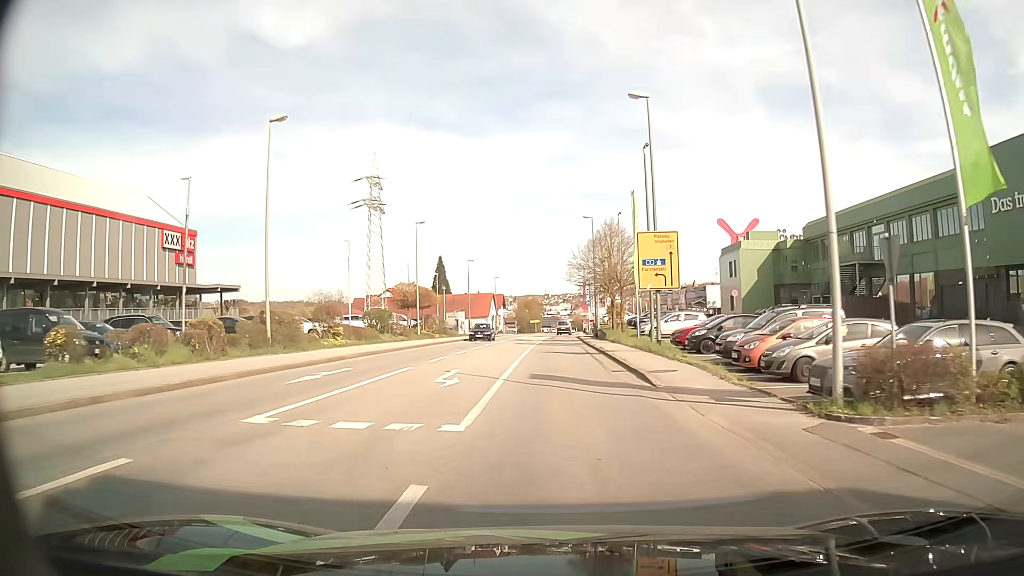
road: tertiary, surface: asphalt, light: Day
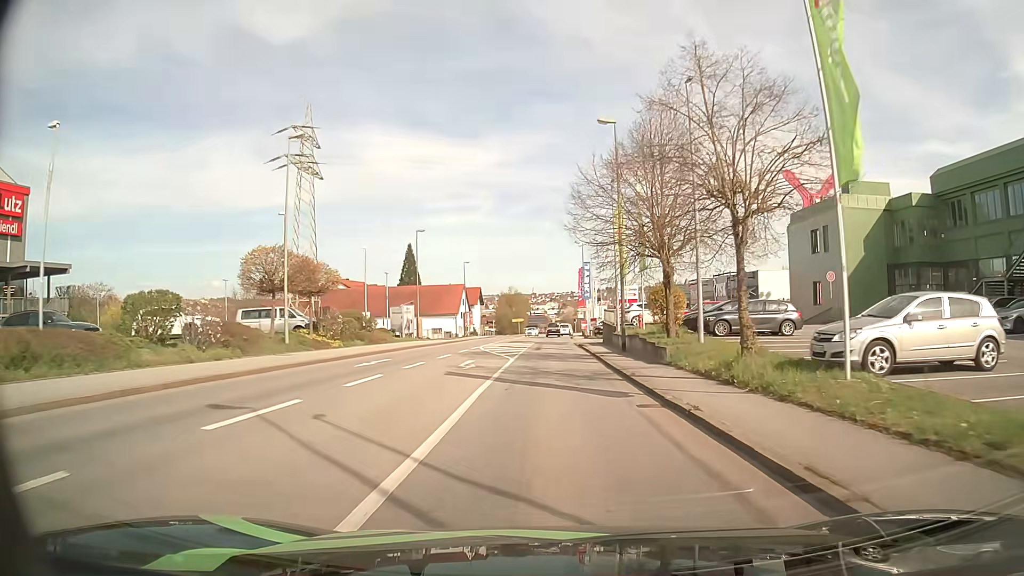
(+0.4, +27.3) m; +2°
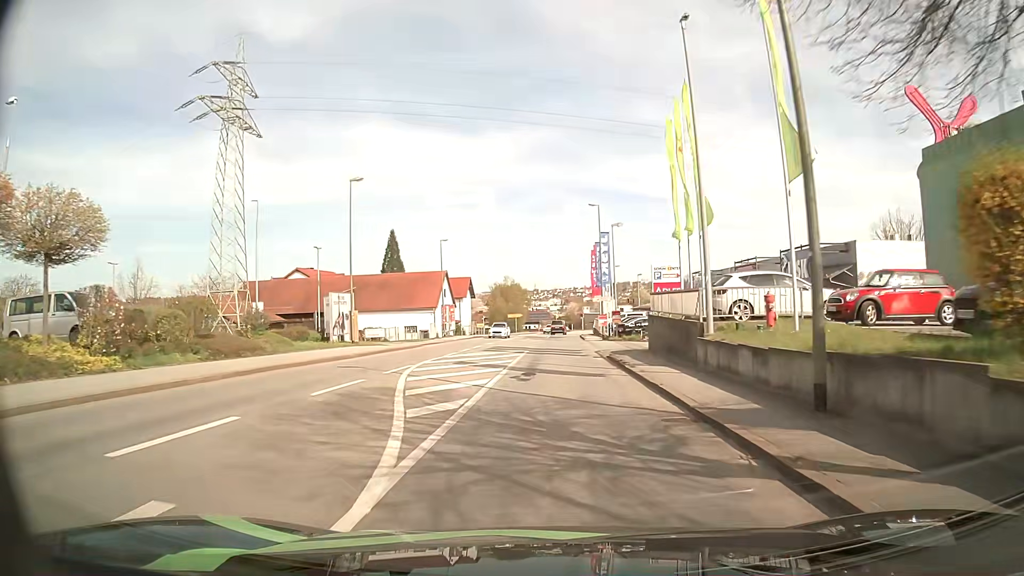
(-0.2, +21.0) m; -1°
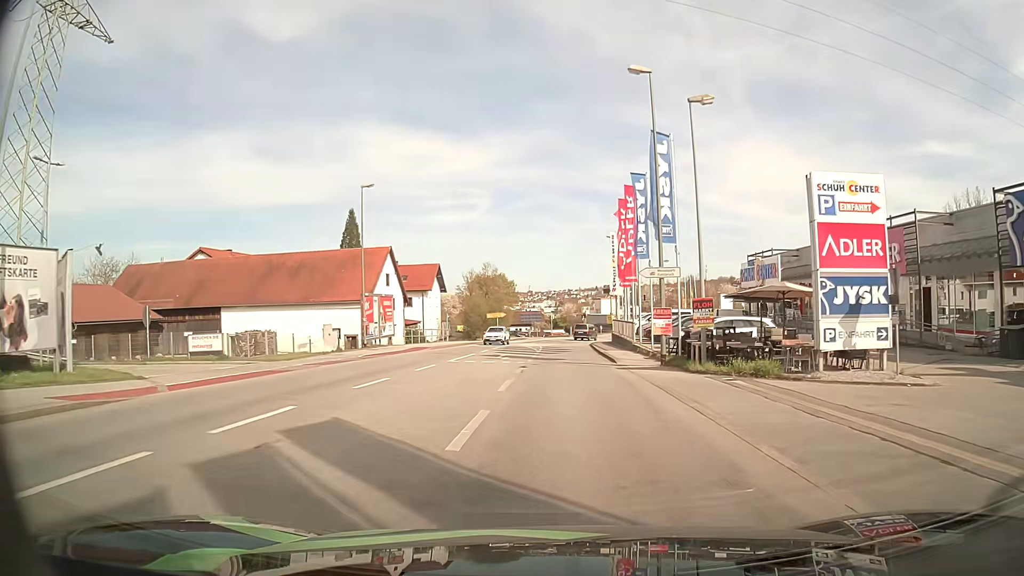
(+0.2, +28.0) m; +1°
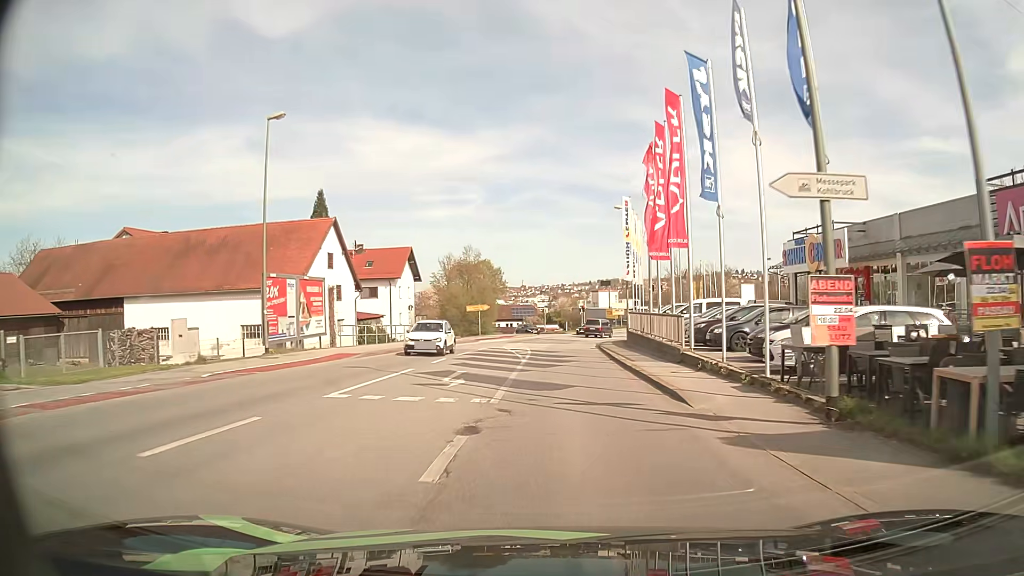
(0.0, +13.9) m; 0°
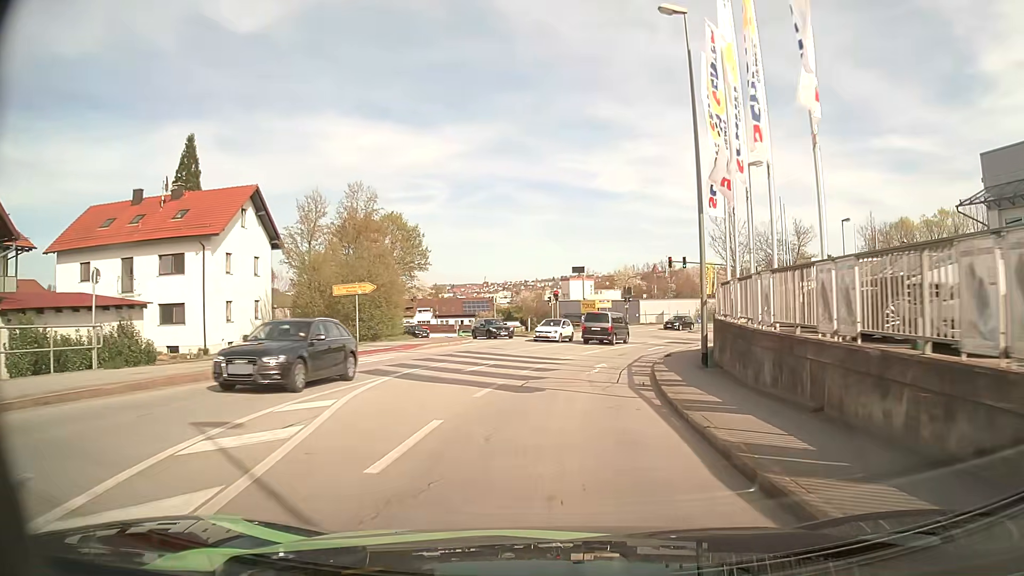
(+0.8, +32.9) m; +3°
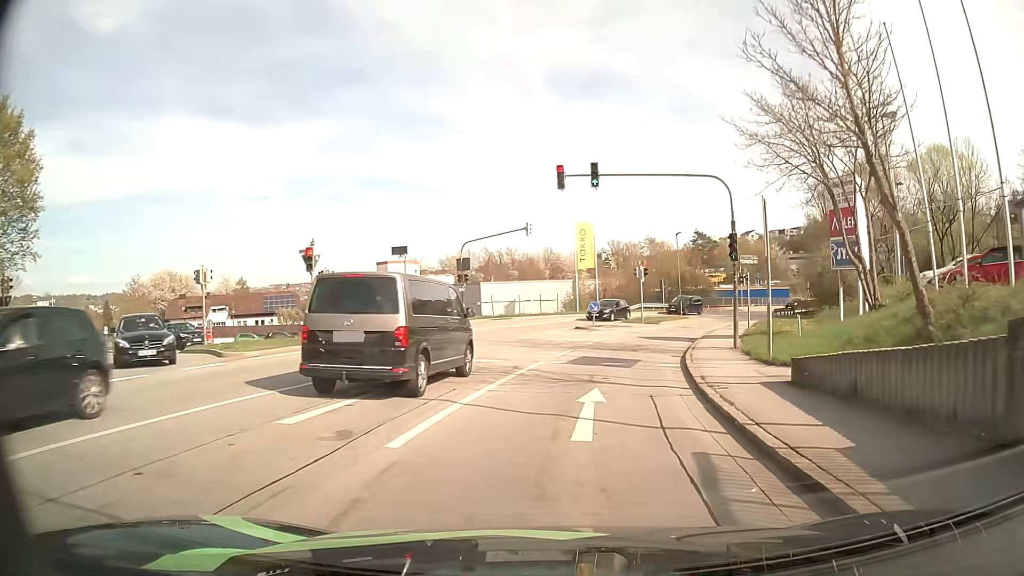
(+2.9, +29.0) m; +14°
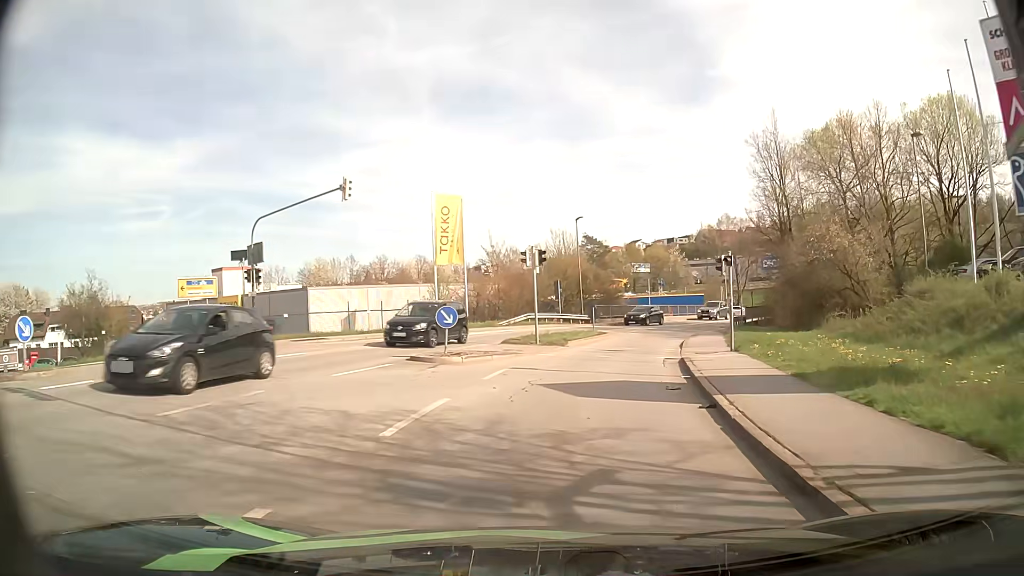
(+1.6, +17.9) m; +11°
(0, +10) (+1, +20) (+3, +30) (+6, +39) (+10, +48) (+15, +57) (+20, +66) (+26, +74) (+31, +83) (+36, +91) m
